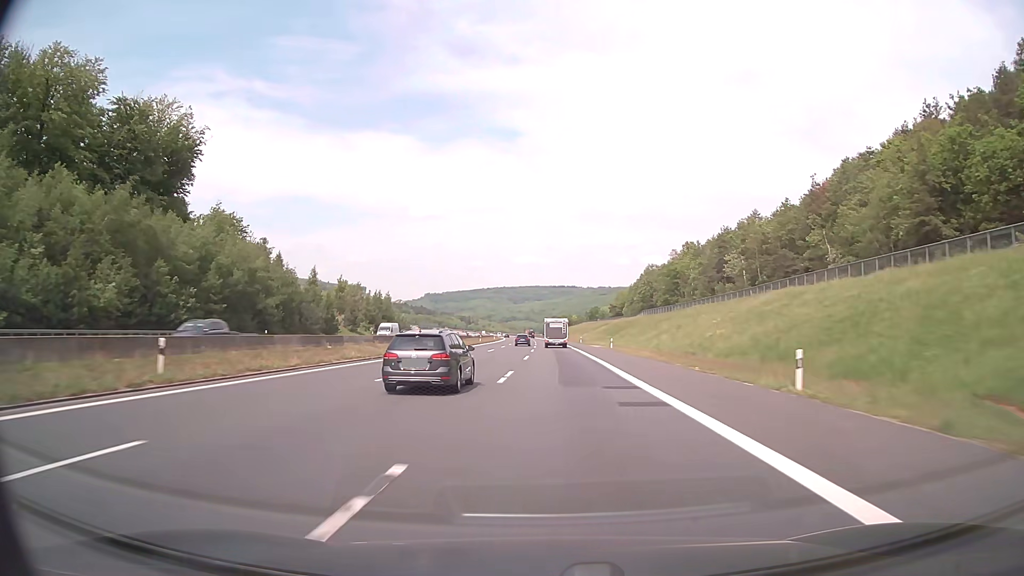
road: motorway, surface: asphalt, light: Day
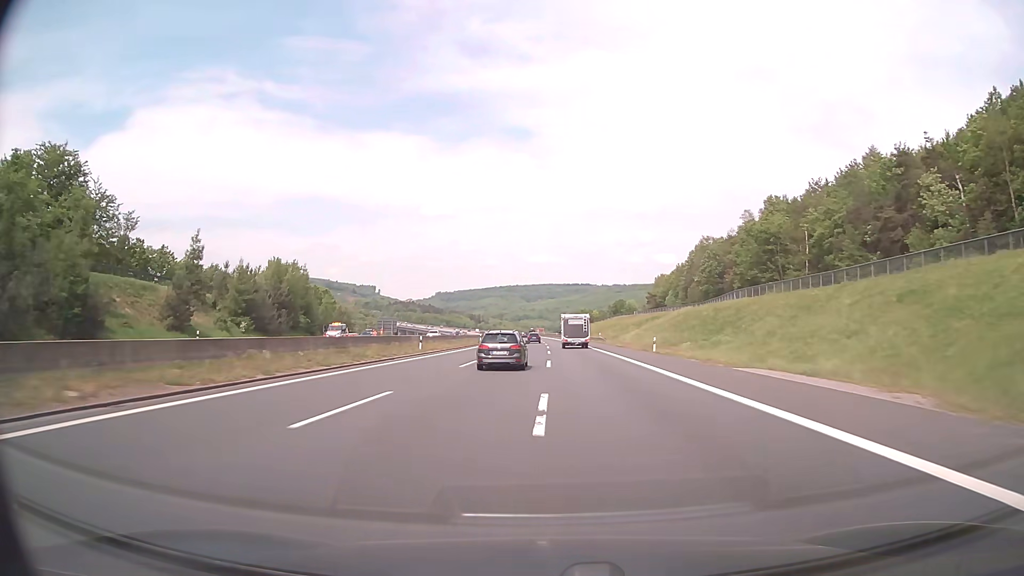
(-0.7, +63.3) m; -1°
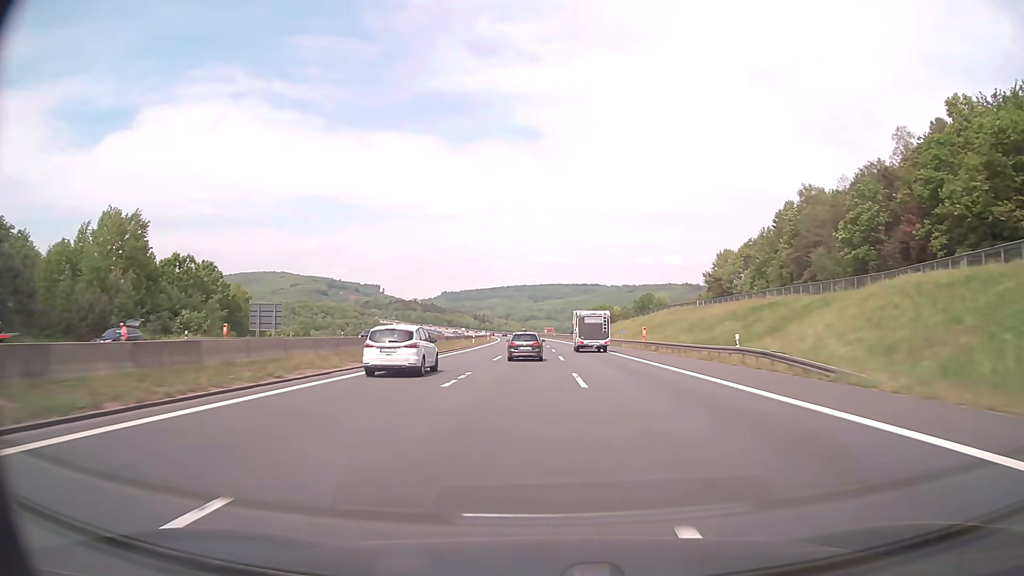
(-0.4, +63.4) m; -1°
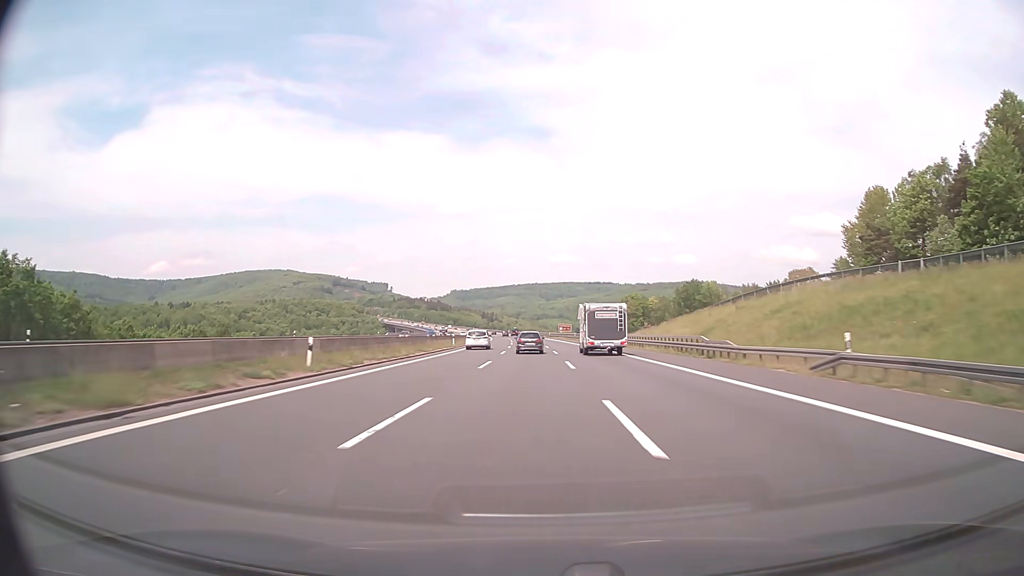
(-0.5, +62.5) m; -1°
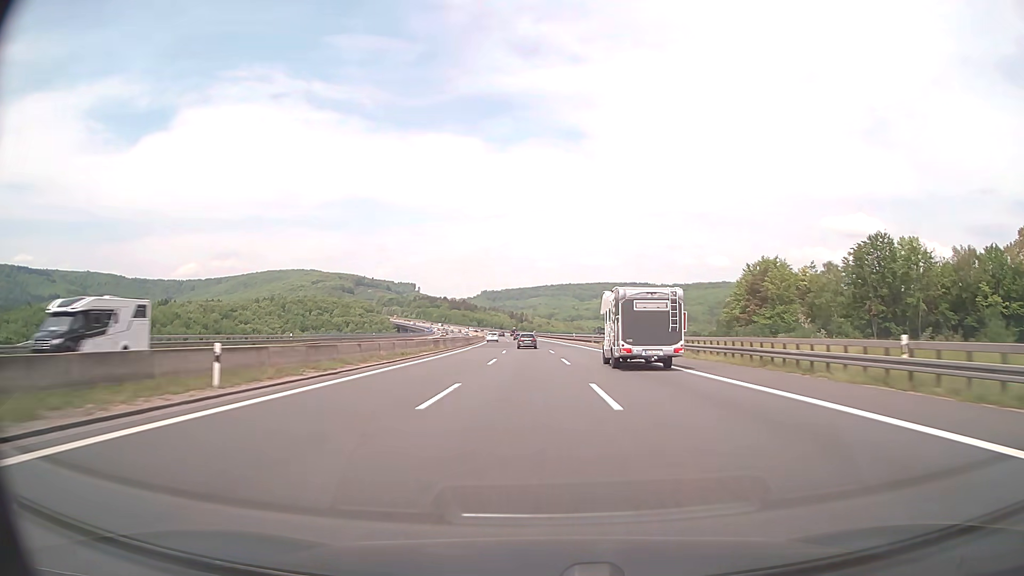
(-2.5, +102.2) m; -3°
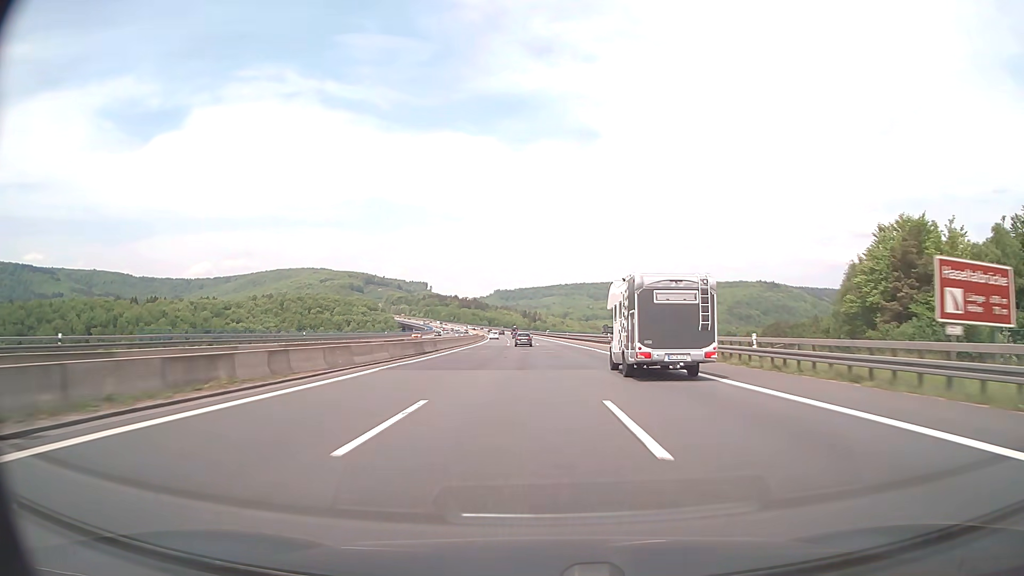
(-0.5, +40.4) m; -1°
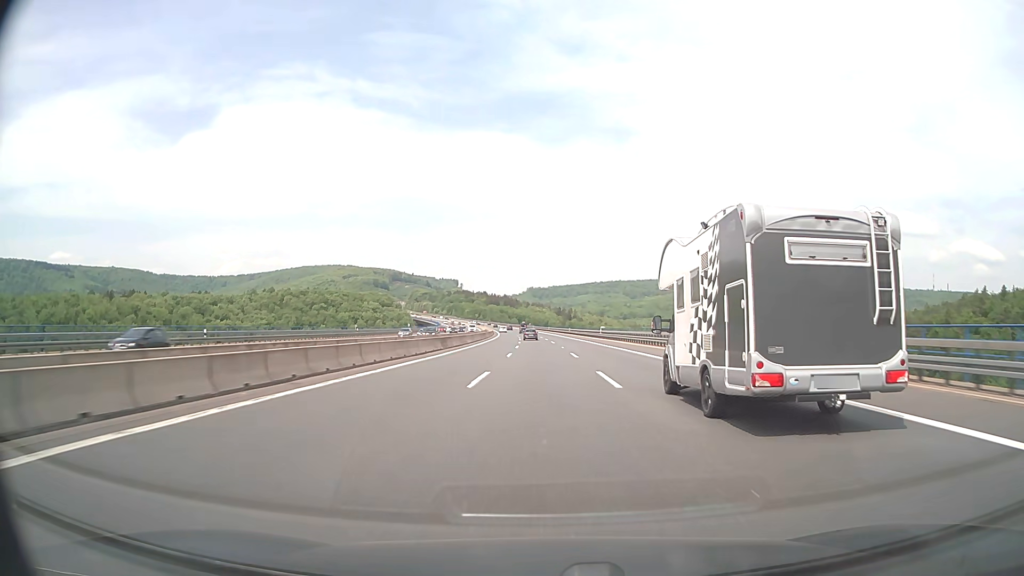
(-2.3, +80.7) m; -3°
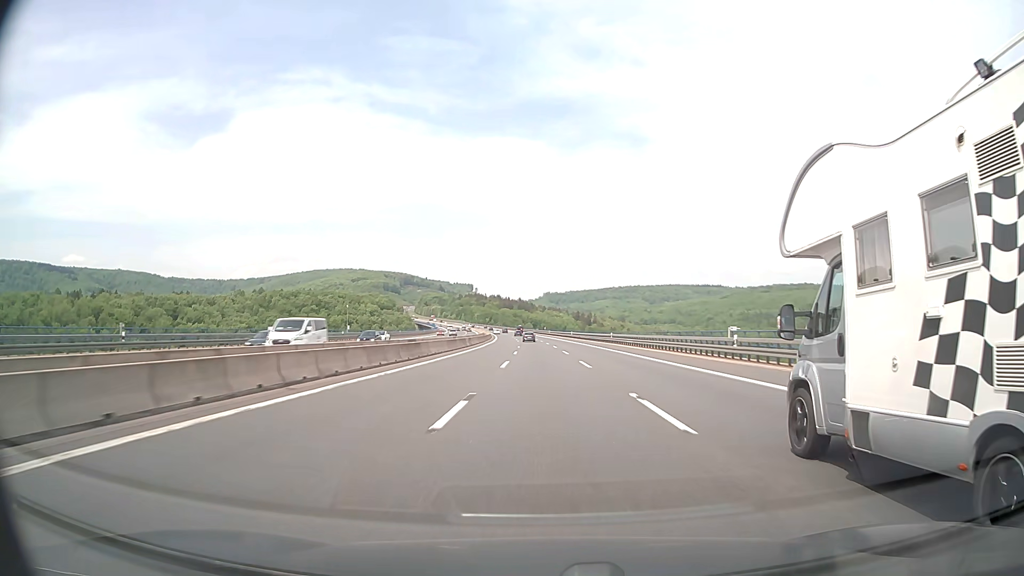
(-0.6, +59.9) m; -1°
(0, +10) (0, +20) (0, +30) (0, +40) (-1, +50) (-1, +60) (-1, +70) (-1, +80) (-2, +90) (-2, +100) m
